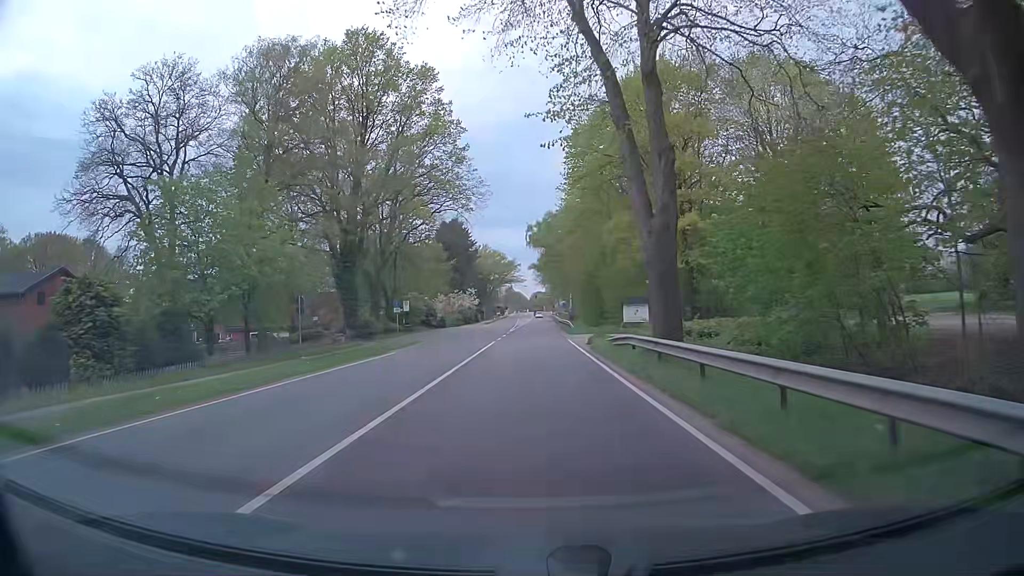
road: primary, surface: asphalt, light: Day
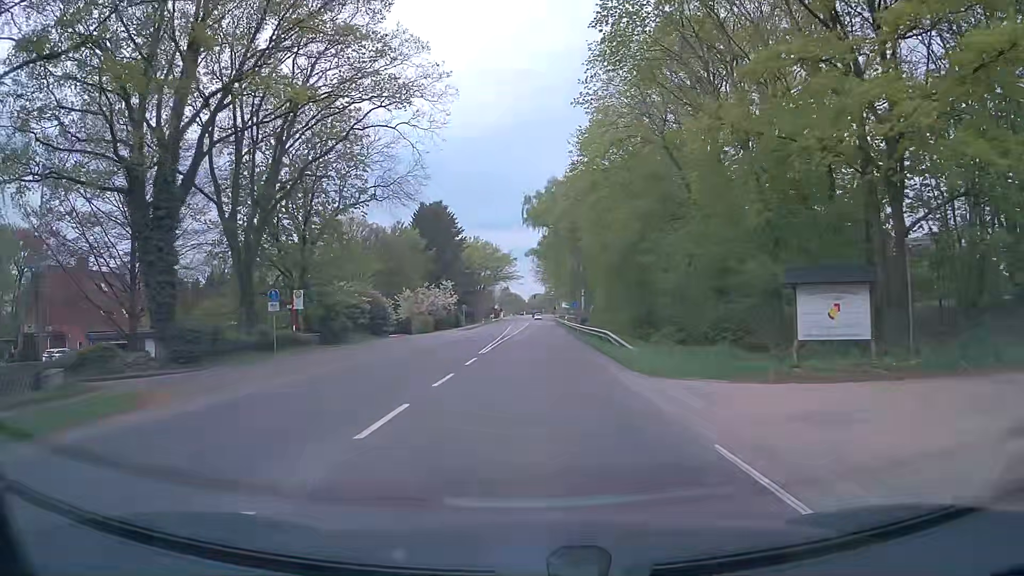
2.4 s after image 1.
(-0.4, +30.4) m; -1°
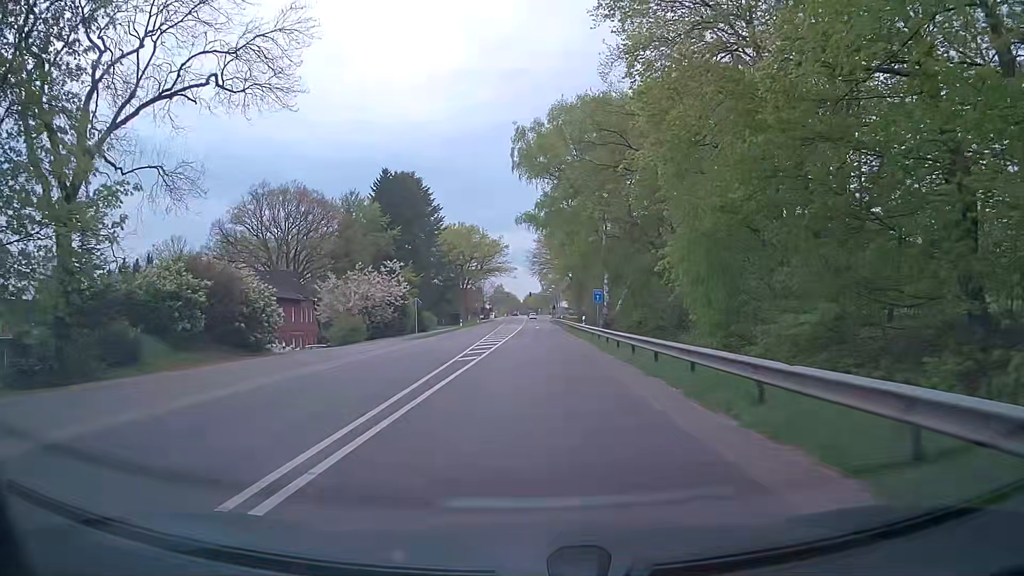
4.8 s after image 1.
(+0.2, +30.4) m; 0°
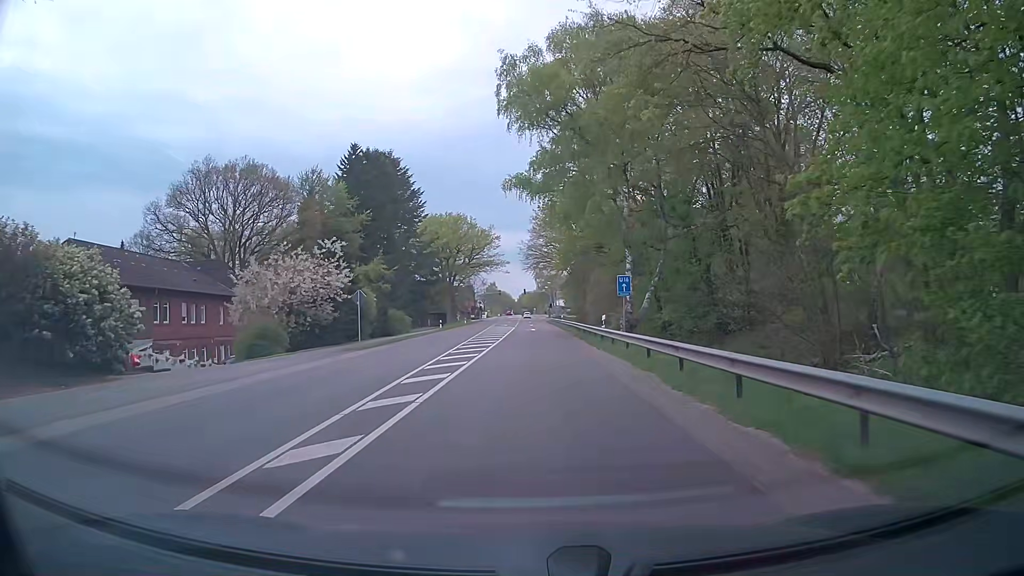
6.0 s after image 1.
(+0.1, +15.2) m; 0°
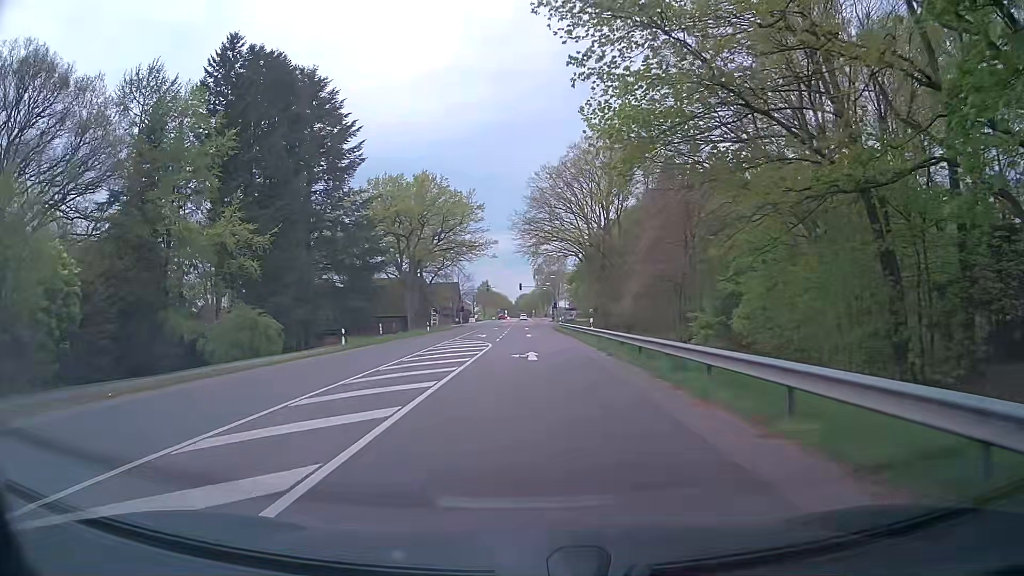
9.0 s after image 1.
(+0.3, +38.0) m; 0°
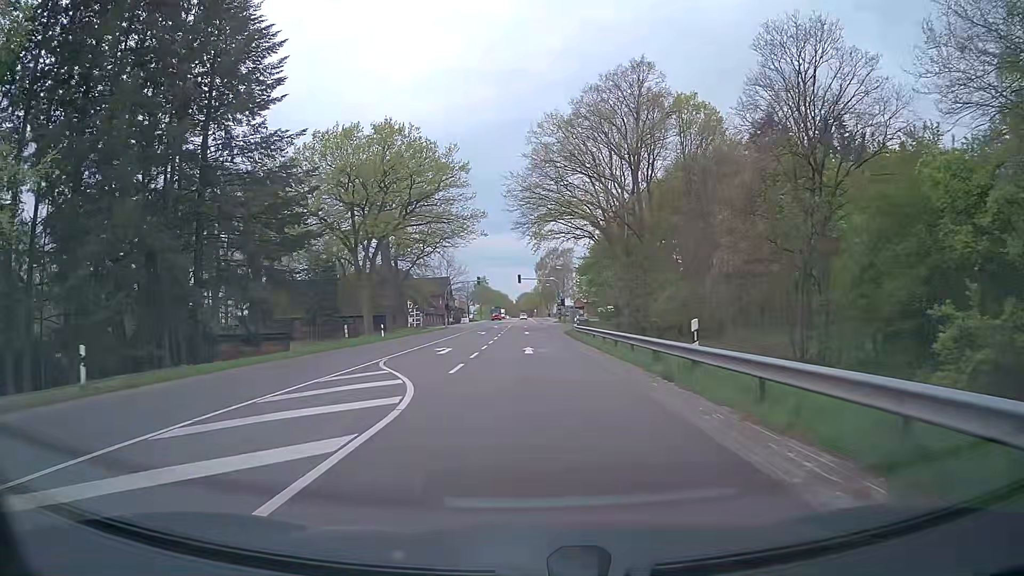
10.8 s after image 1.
(0.0, +22.8) m; 0°
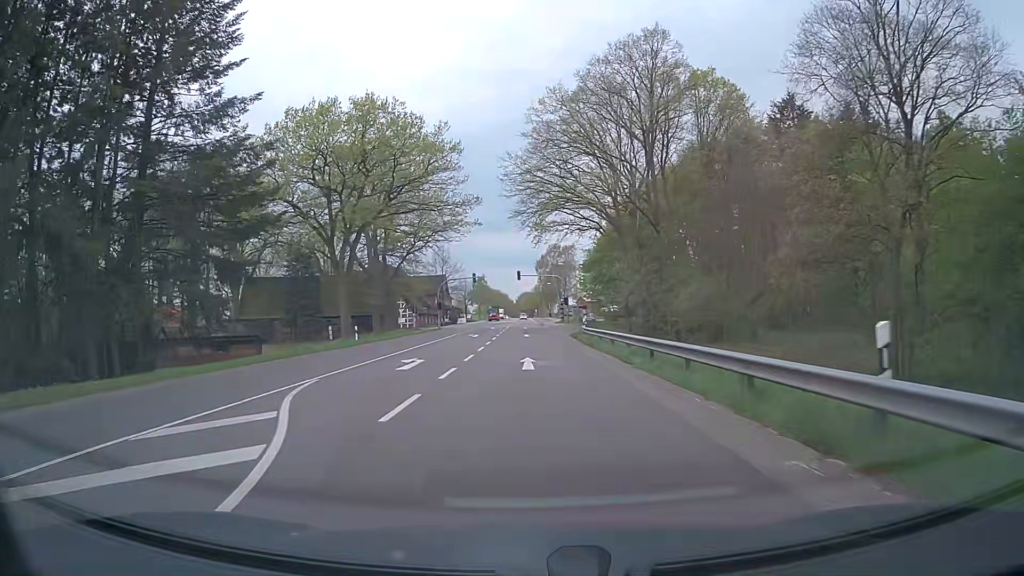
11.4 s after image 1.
(0.0, +7.6) m; 0°
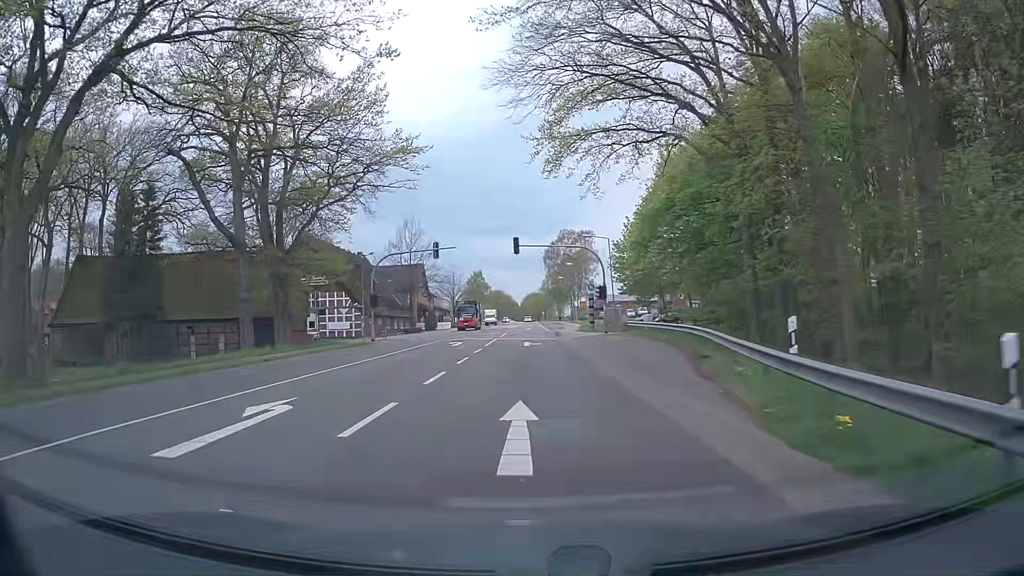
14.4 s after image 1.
(-0.2, +38.0) m; -1°
